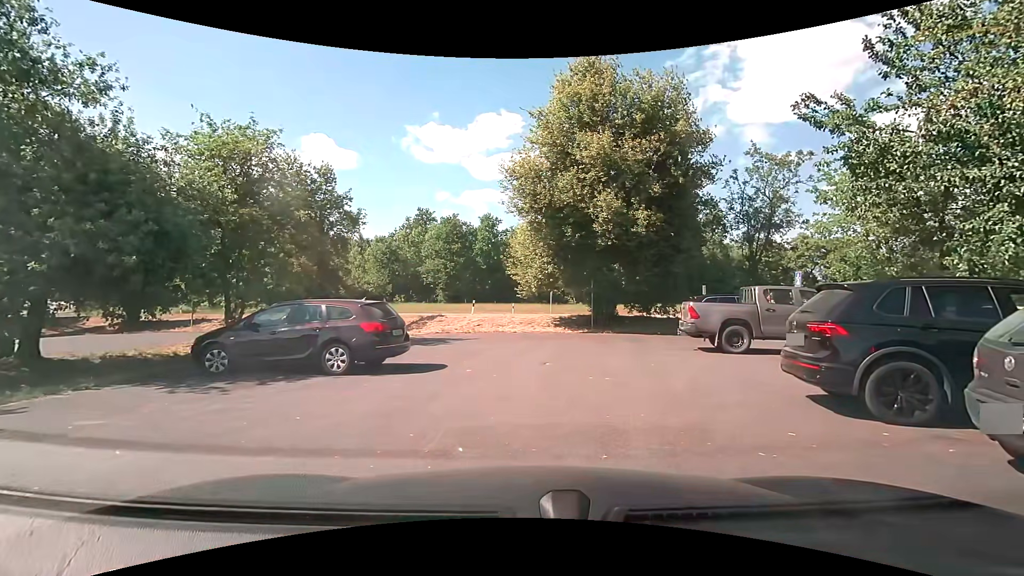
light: Day
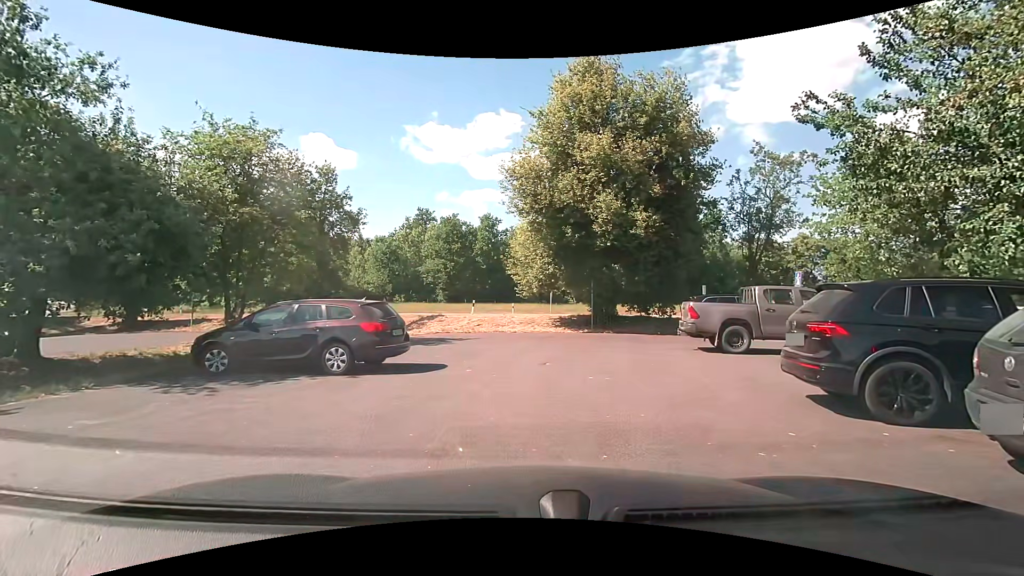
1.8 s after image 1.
(0.0, 0.0) m; 0°
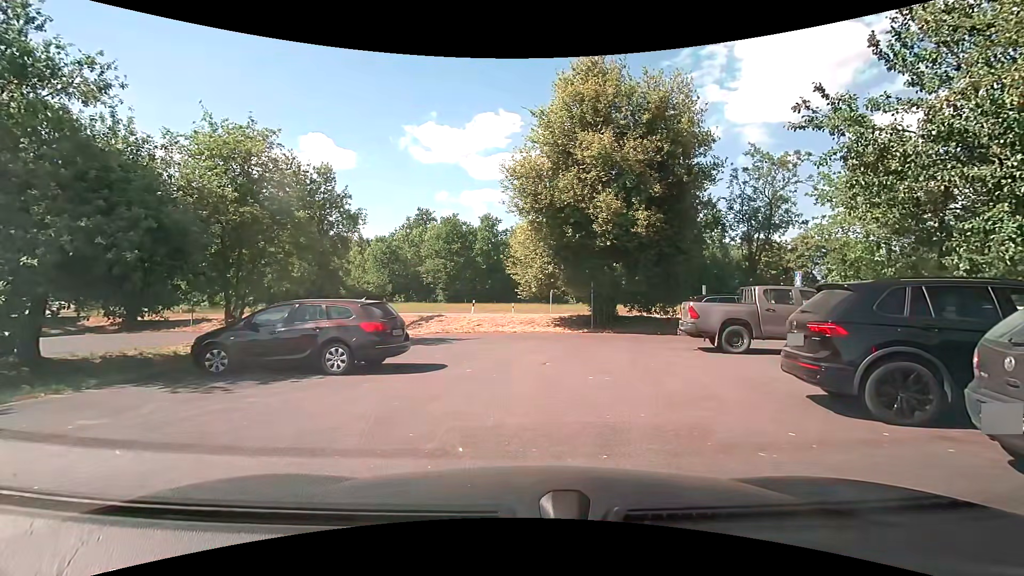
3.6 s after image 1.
(0.0, 0.0) m; 0°
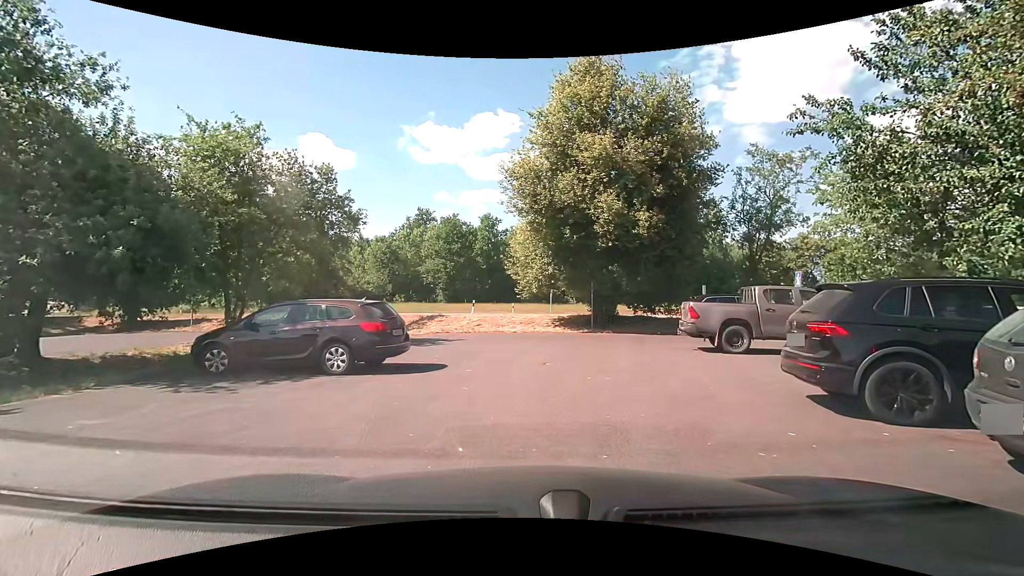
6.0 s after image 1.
(0.0, 0.0) m; 0°
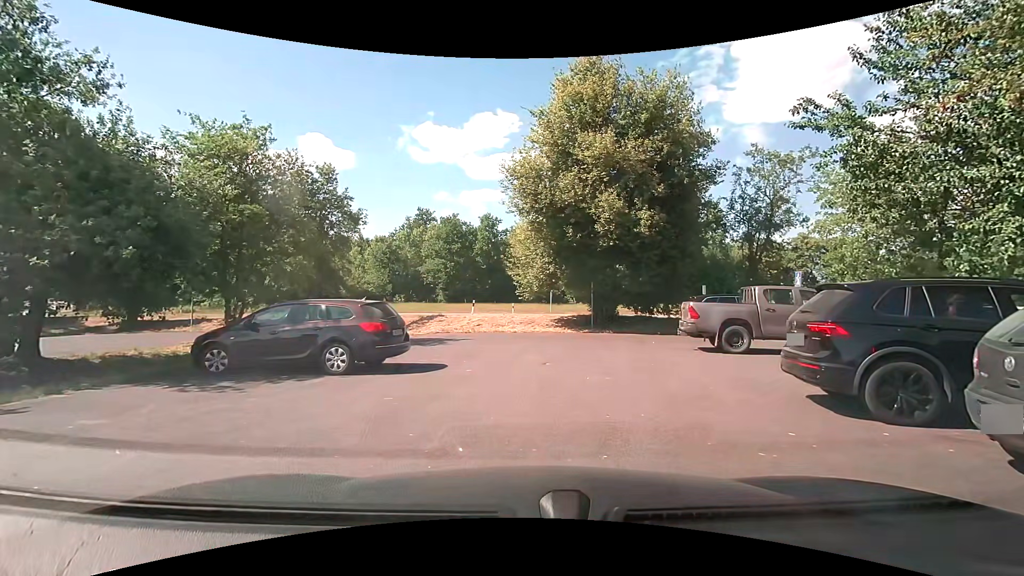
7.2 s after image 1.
(0.0, 0.0) m; 0°
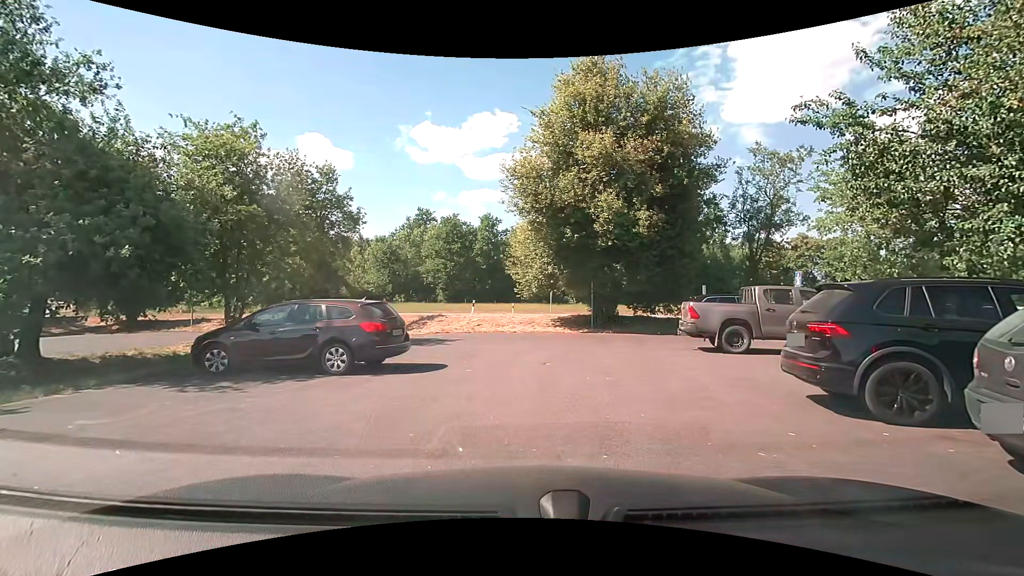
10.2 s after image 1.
(0.0, 0.0) m; 0°
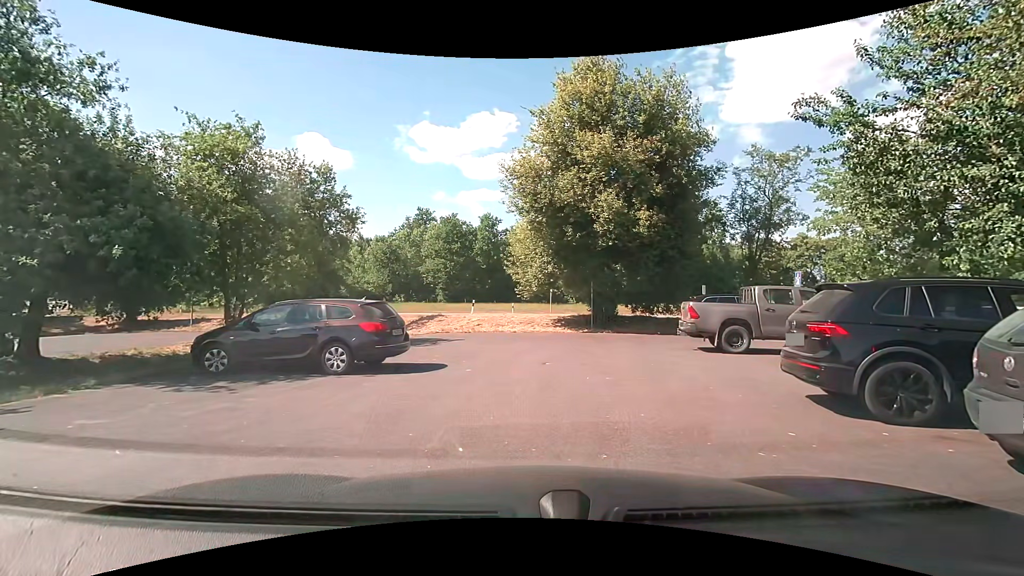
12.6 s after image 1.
(0.0, 0.0) m; 0°
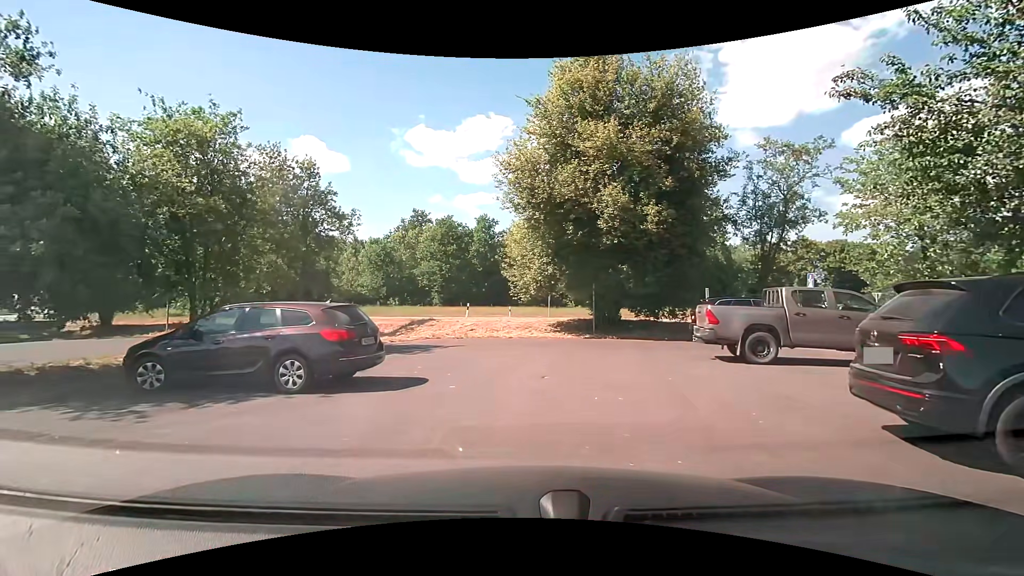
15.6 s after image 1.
(0.0, +1.7) m; 0°
